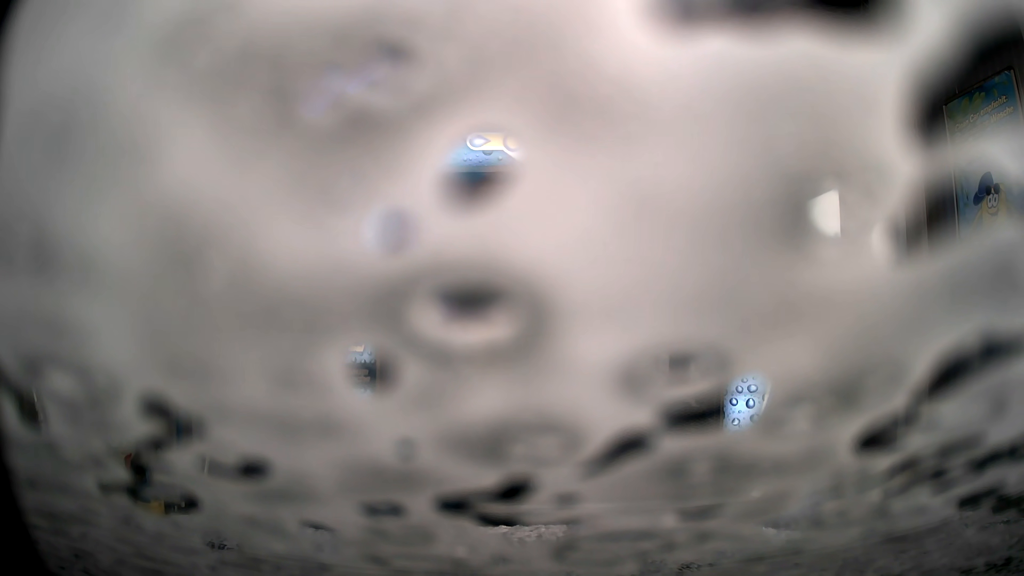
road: service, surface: asphalt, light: Day
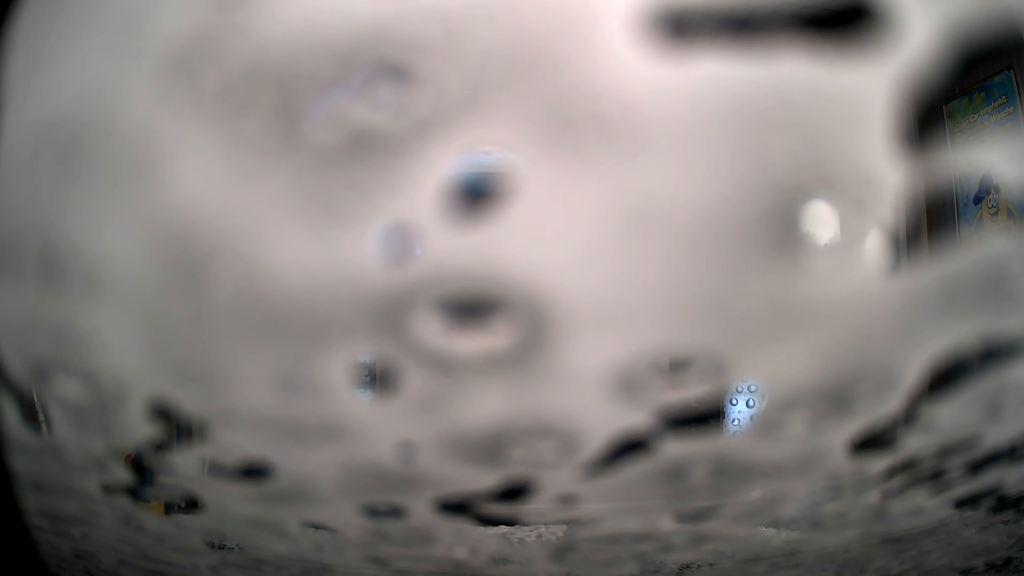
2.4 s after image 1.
(0.0, 0.0) m; 0°
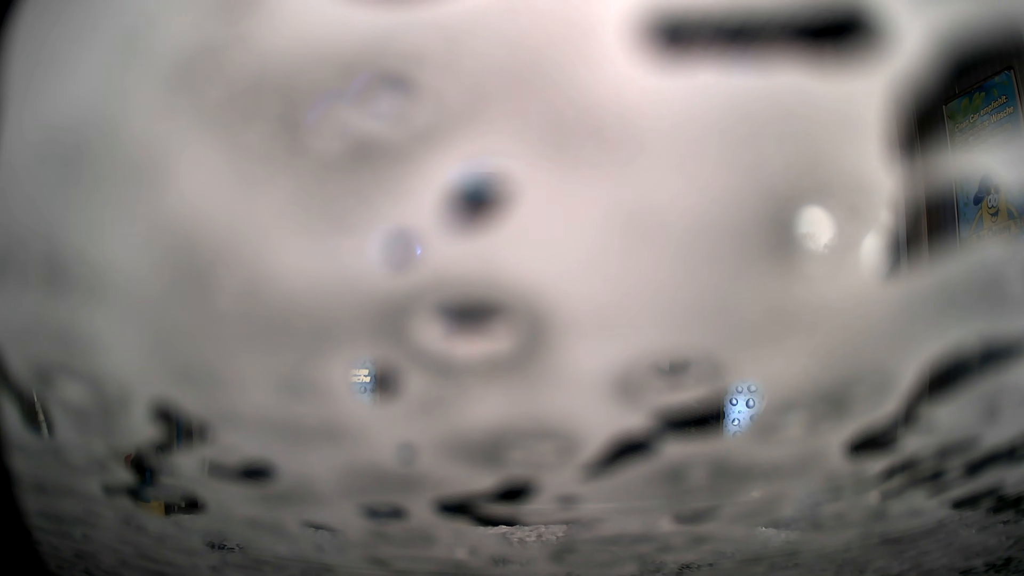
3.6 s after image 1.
(0.0, 0.0) m; 0°
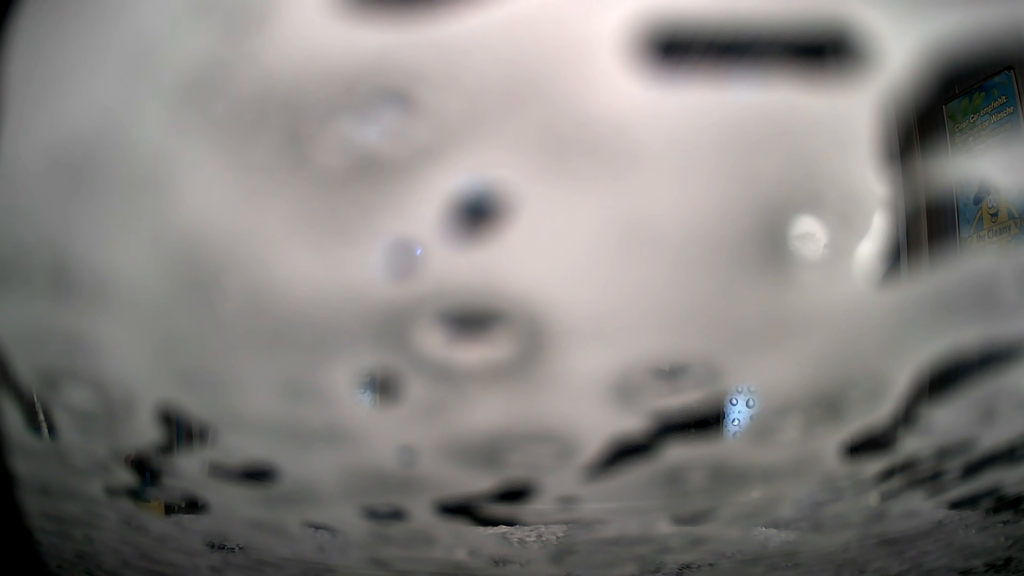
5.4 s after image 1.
(0.0, 0.0) m; 0°
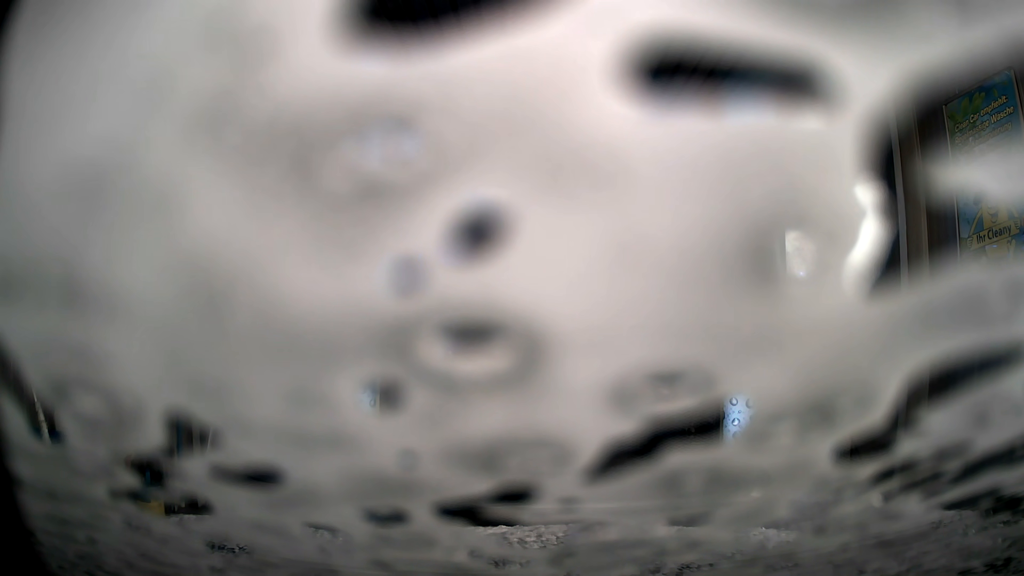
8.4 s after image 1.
(0.0, 0.0) m; 0°
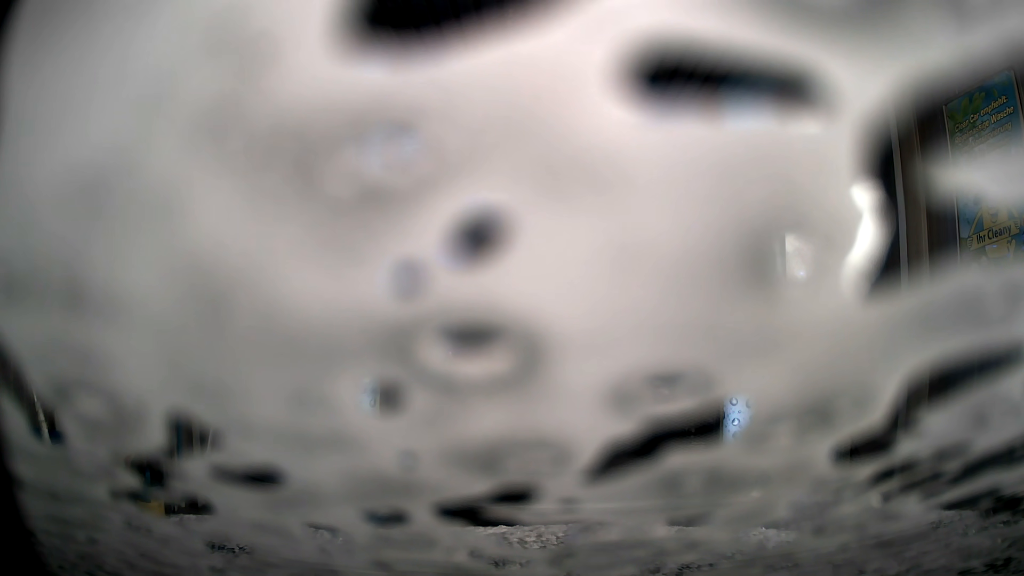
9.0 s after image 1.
(0.0, 0.0) m; 0°
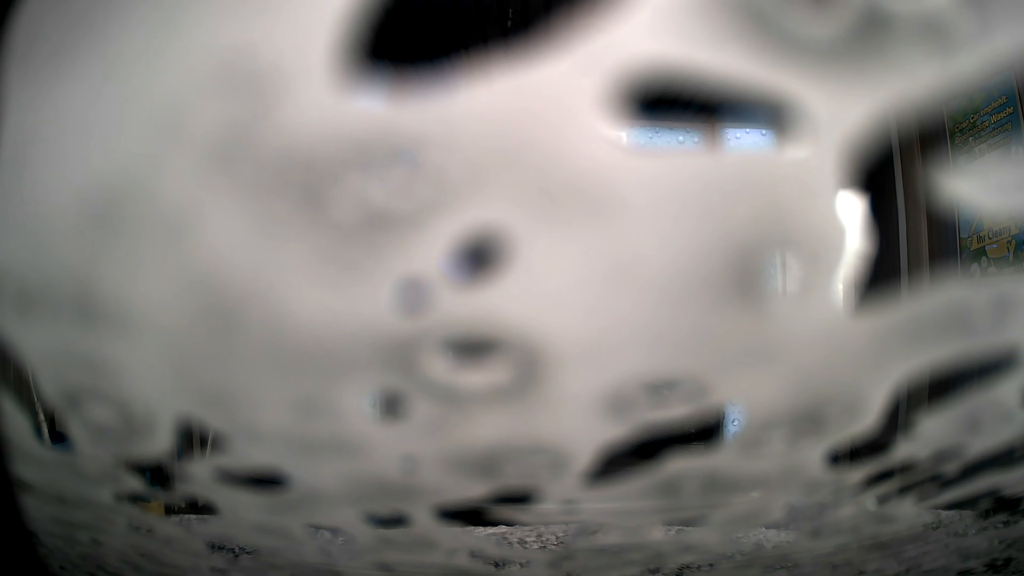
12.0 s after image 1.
(0.0, 0.0) m; 0°
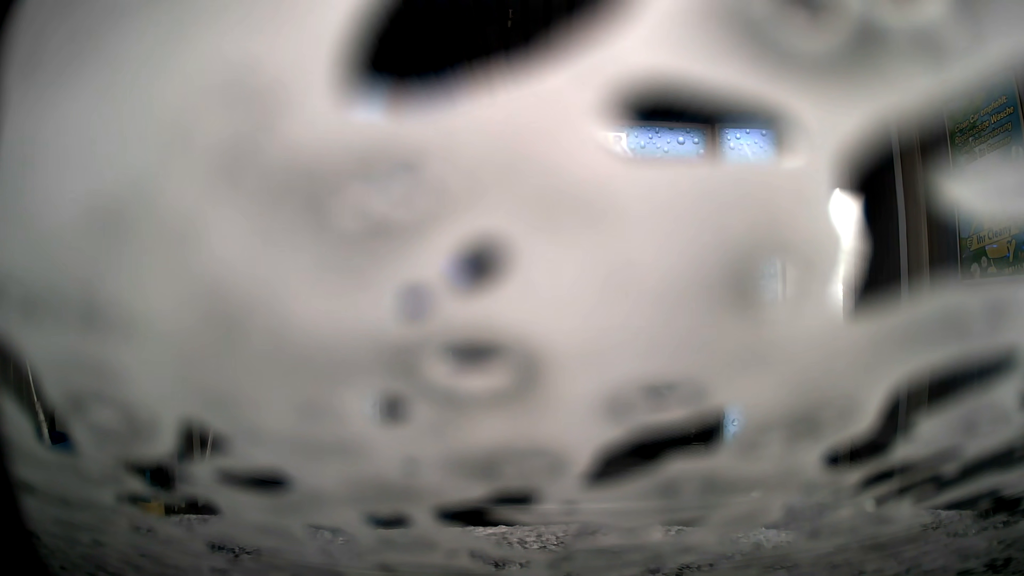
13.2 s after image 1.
(0.0, 0.0) m; 0°
